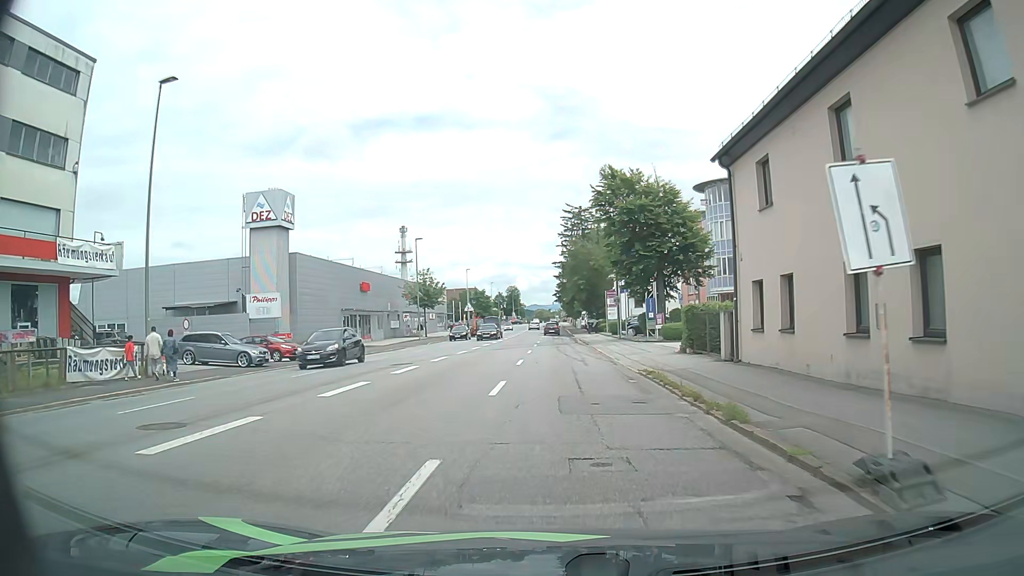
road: tertiary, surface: asphalt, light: Day
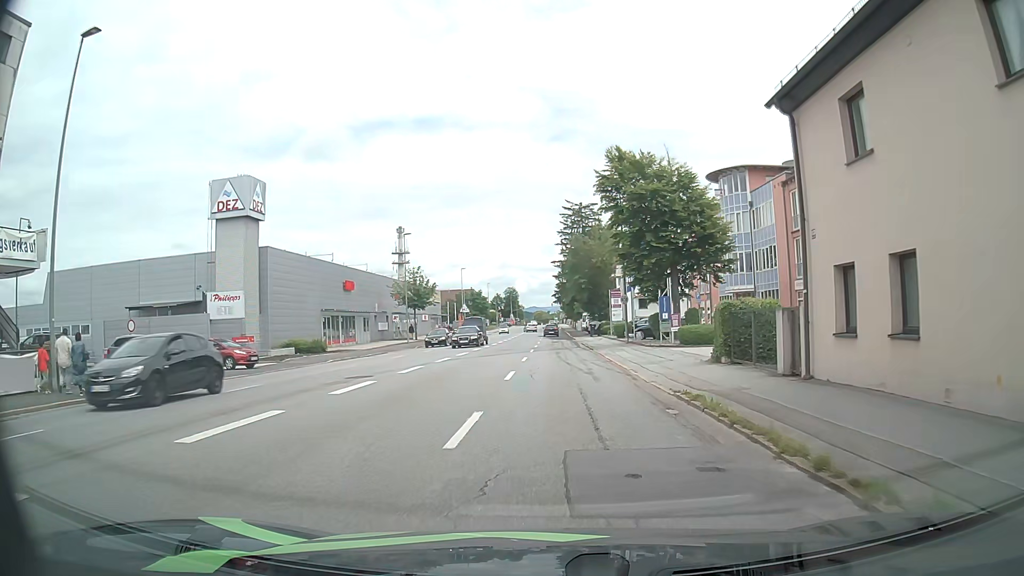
(0.0, +5.2) m; 0°
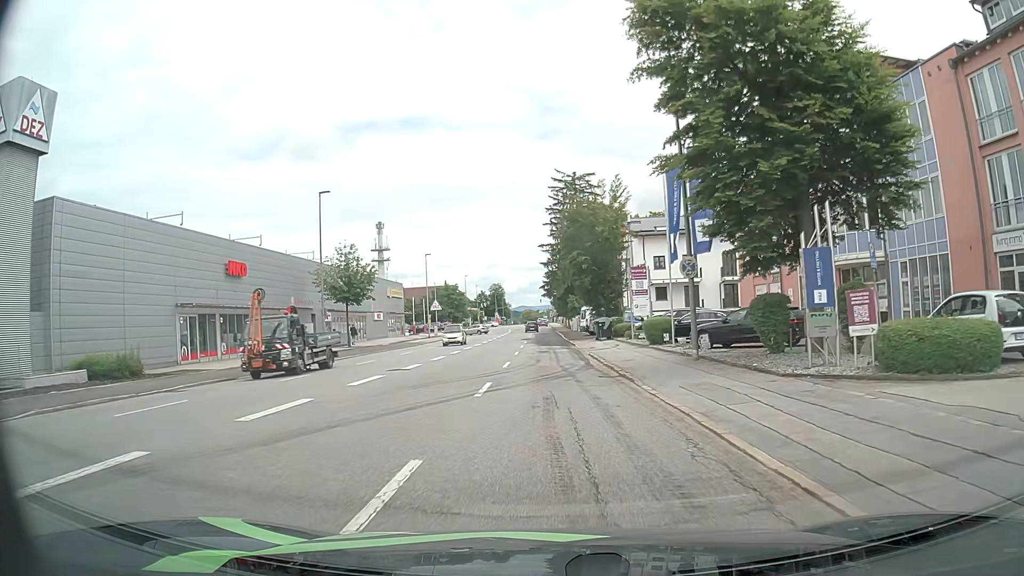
(+0.3, +21.6) m; +1°
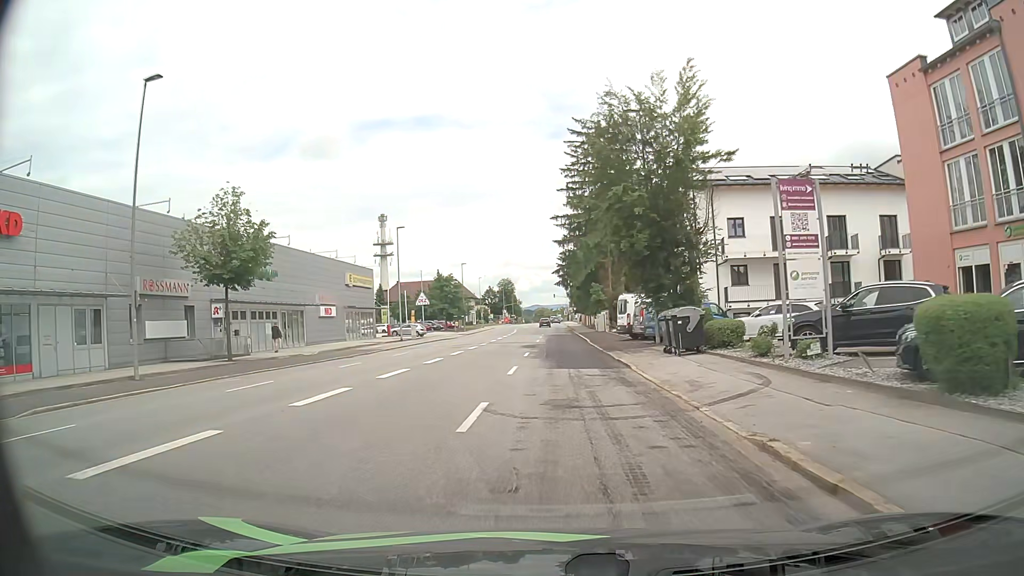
(-0.4, +22.6) m; -2°
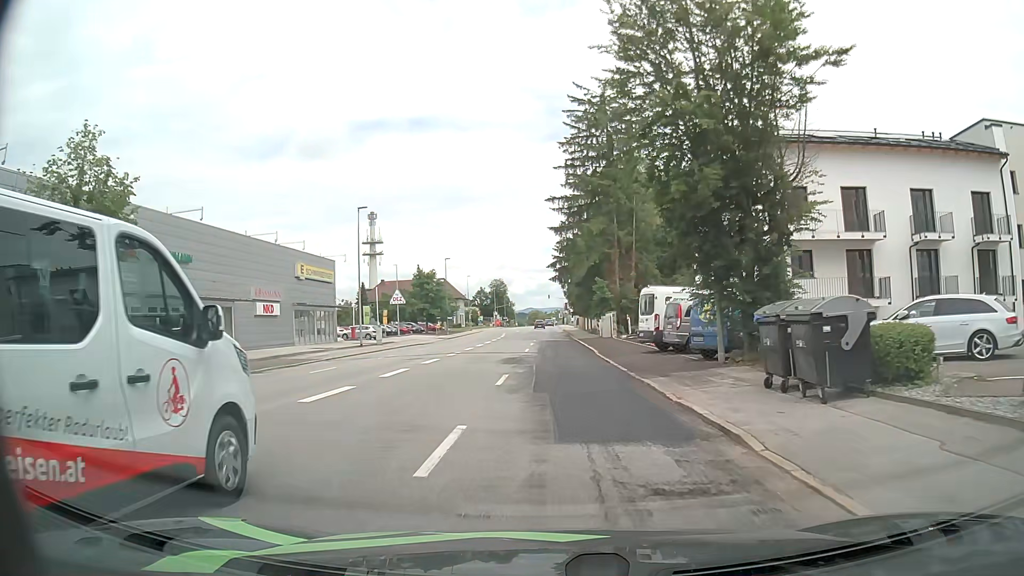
(+0.2, +11.5) m; +1°
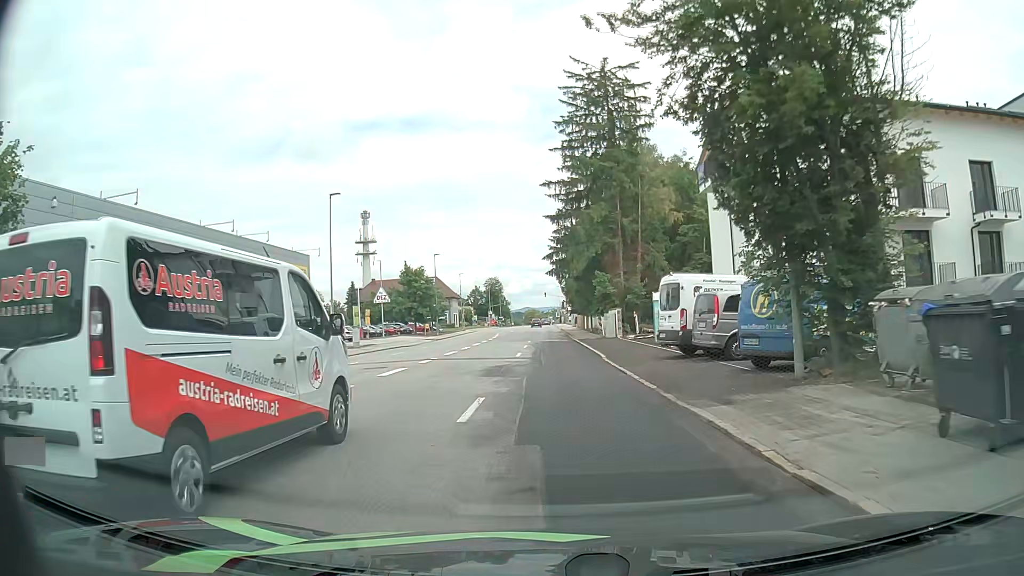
(0.0, +5.8) m; 0°
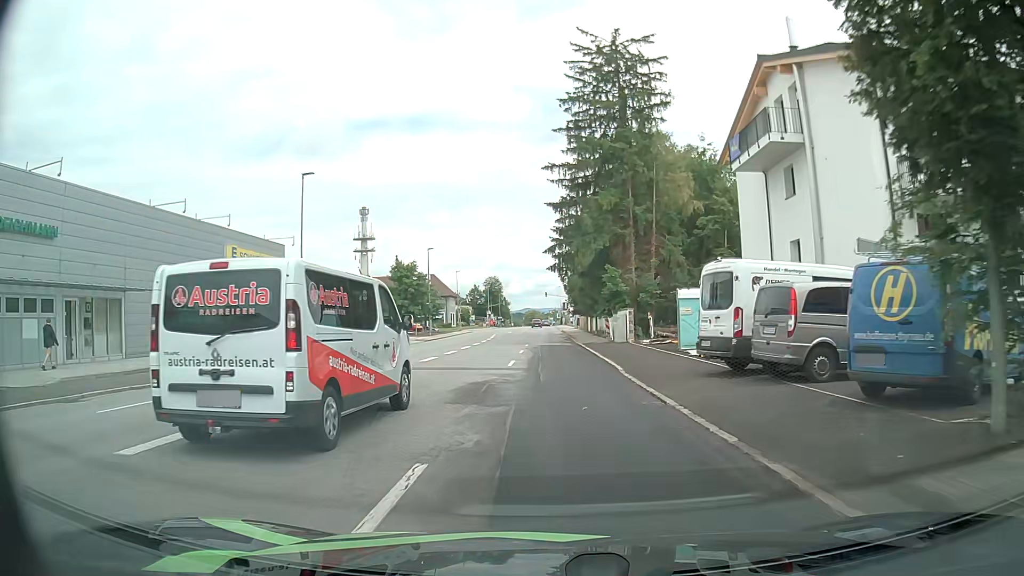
(0.0, +5.8) m; -1°
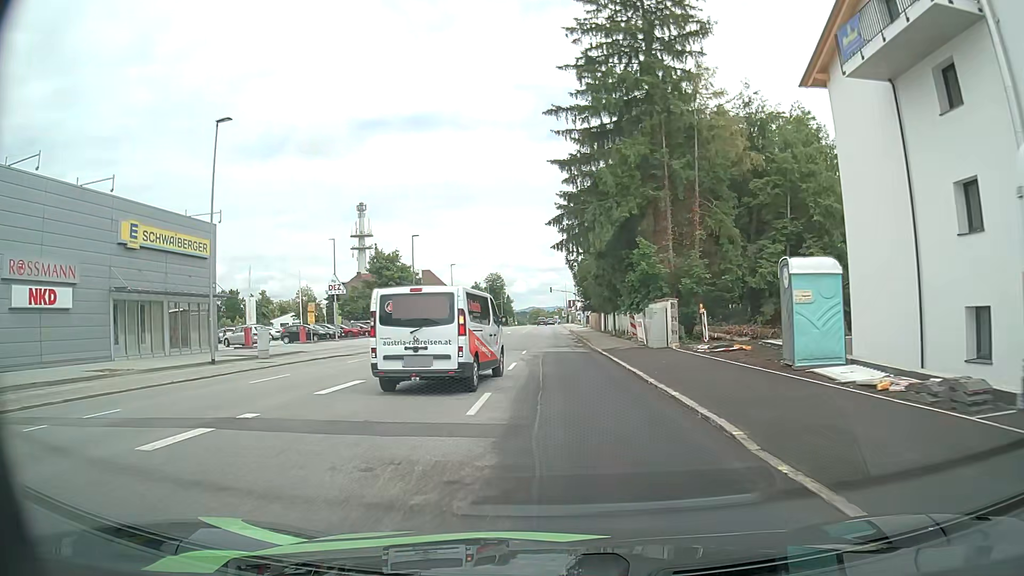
(+0.1, +11.6) m; 0°
(0, +10) (0, +20) (0, +30) (0, +40) (0, +50) (0, +60) (0, +70) (0, +80) (0, +90) (0, +100) m
